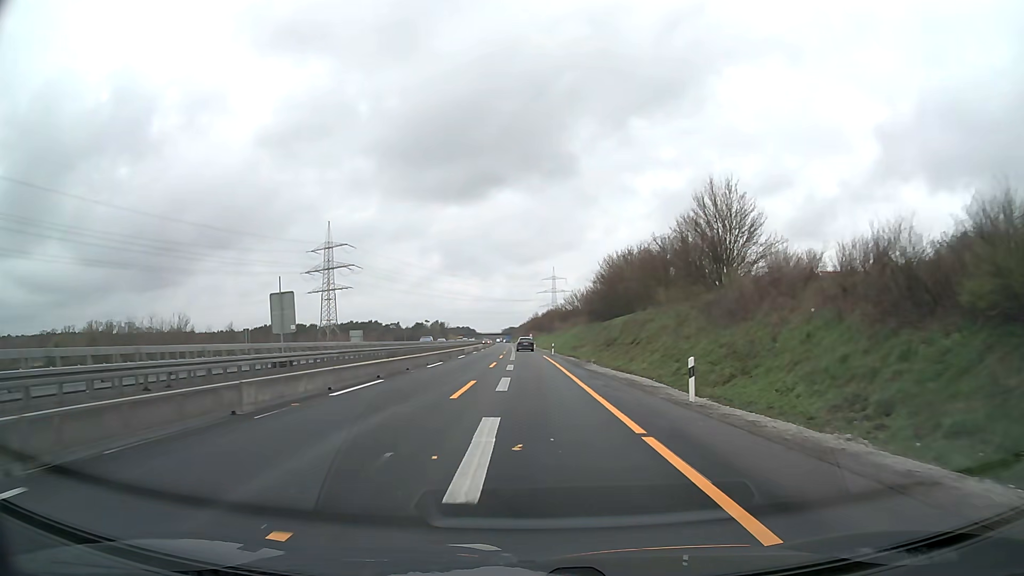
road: motorway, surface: asphalt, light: Day
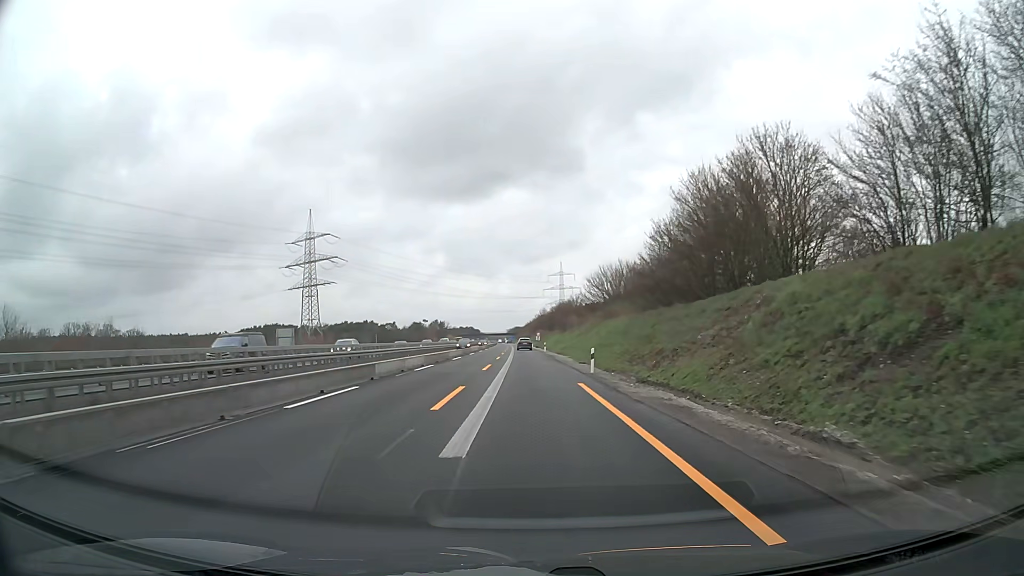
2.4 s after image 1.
(-0.1, +36.6) m; -1°
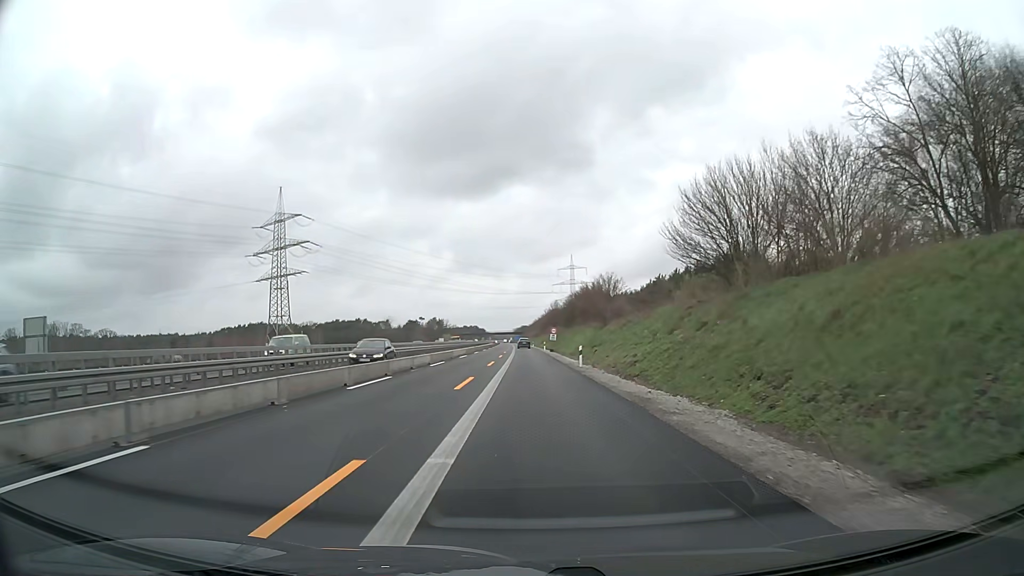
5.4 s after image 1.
(-0.3, +45.6) m; -1°
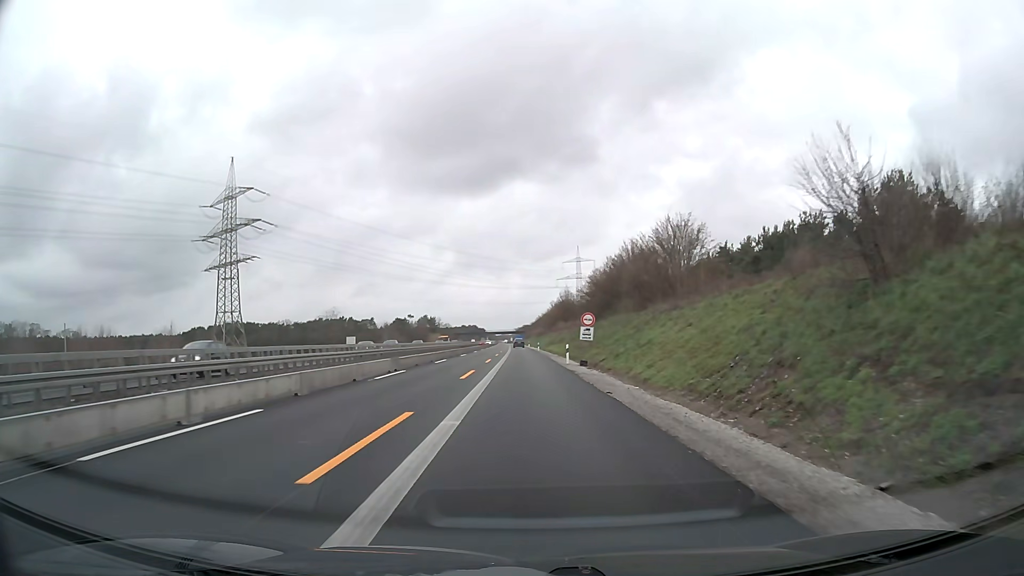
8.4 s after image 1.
(-0.1, +46.0) m; 0°
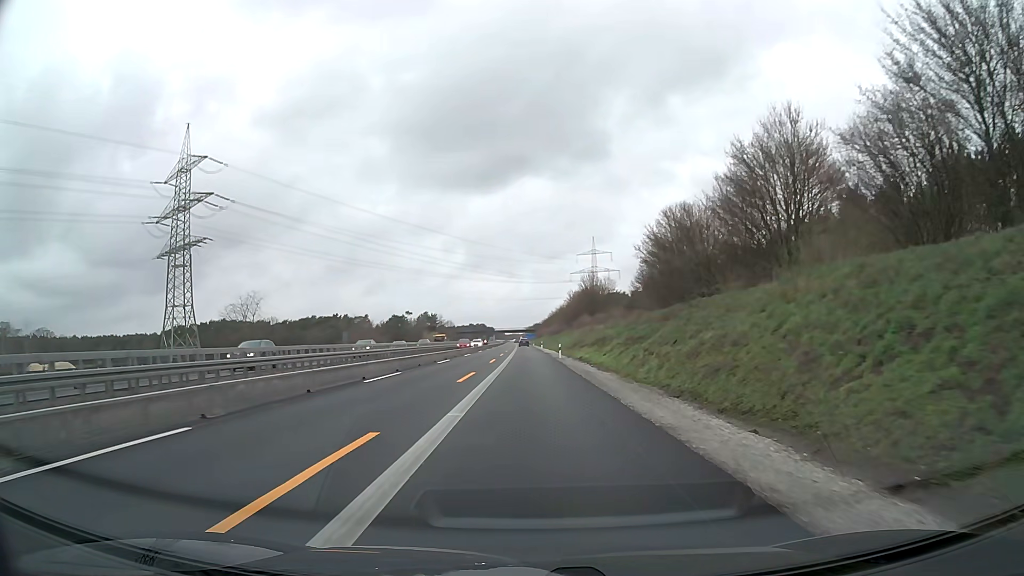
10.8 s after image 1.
(-0.2, +37.1) m; -1°
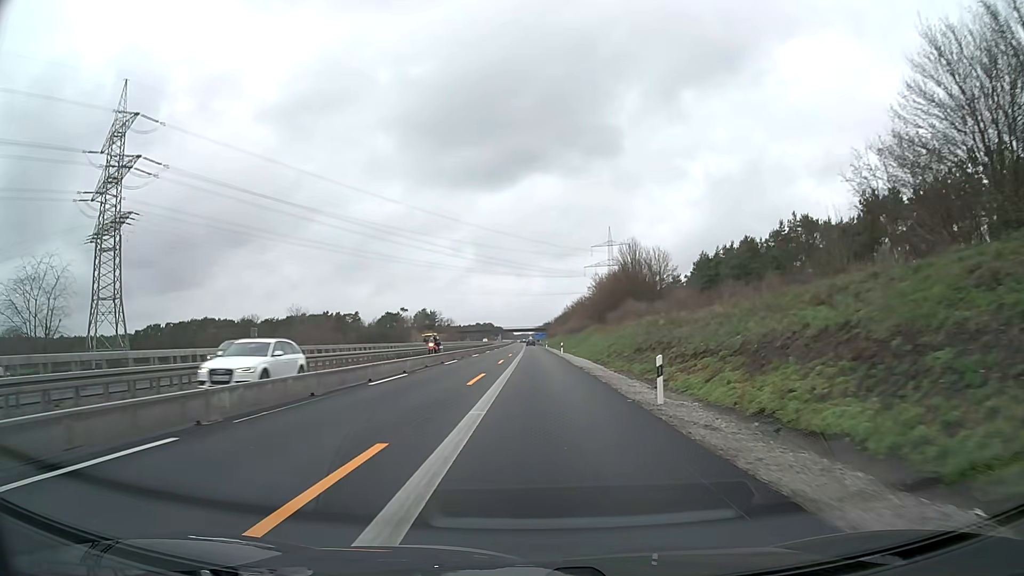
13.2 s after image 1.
(-0.3, +37.1) m; -1°
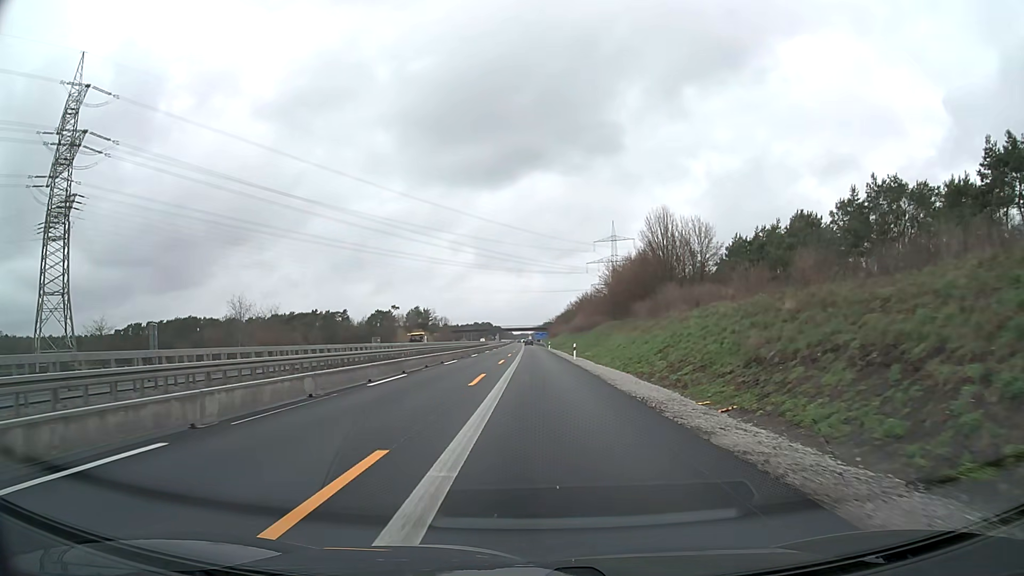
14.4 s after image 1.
(0.0, +18.5) m; 0°
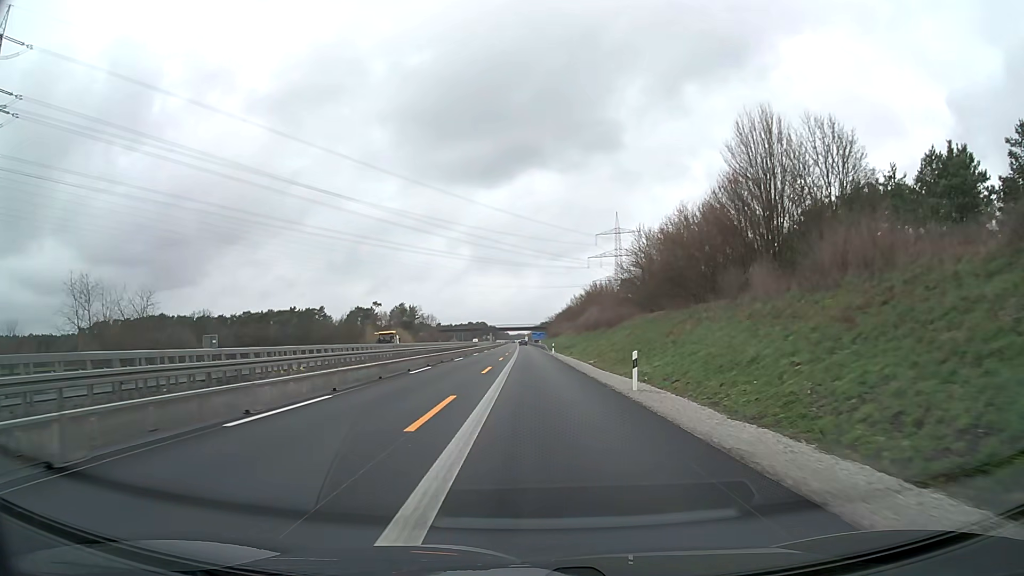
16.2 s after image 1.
(+0.1, +27.8) m; 0°
(0, +10) (0, +20) (0, +30) (0, +40) (0, +50) (0, +60) (0, +70) (0, +80) (0, +90) (0, +100) m
